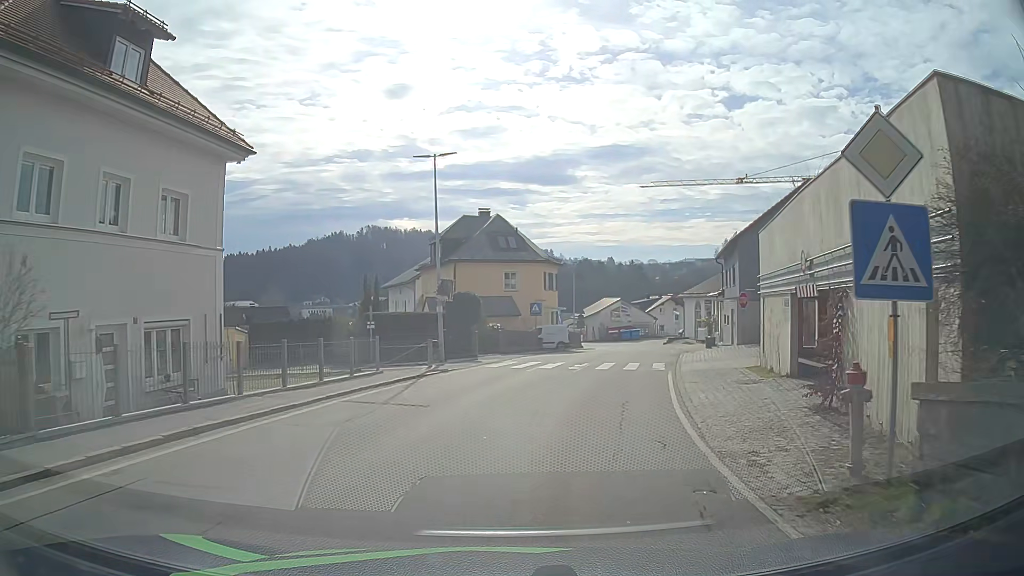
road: tertiary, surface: asphalt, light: Day
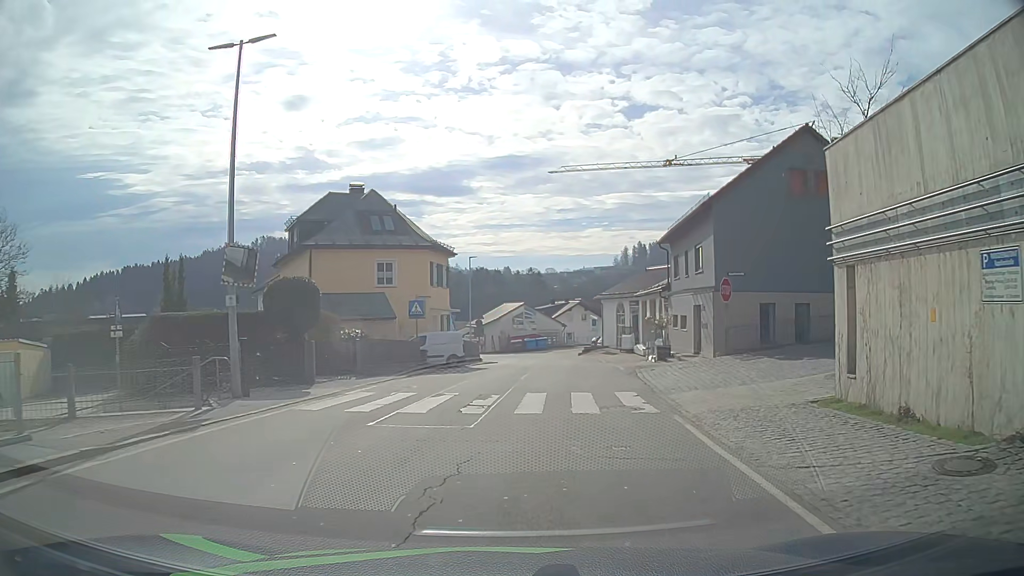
(+1.0, +12.5) m; +9°
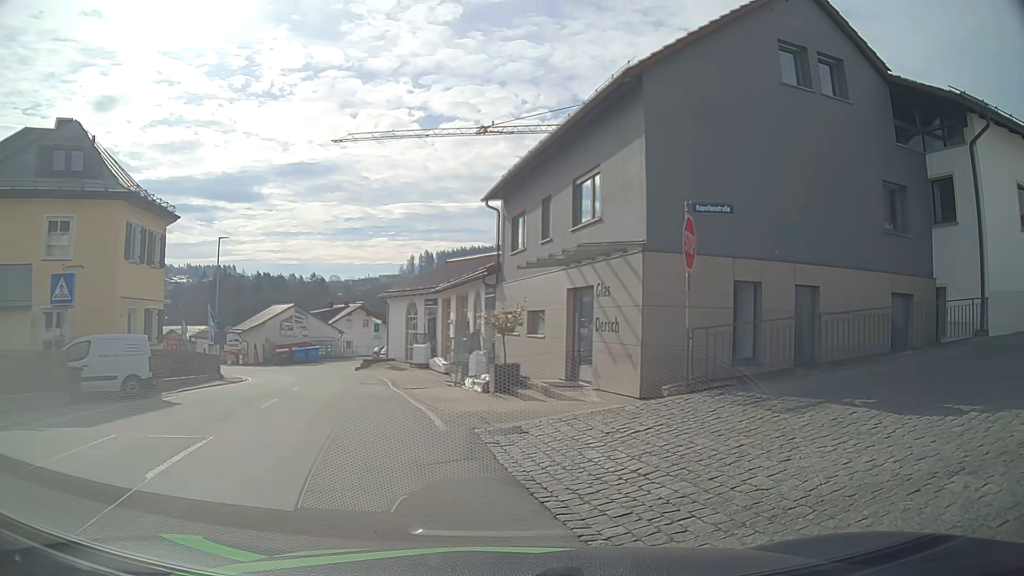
(+1.3, +14.3) m; +19°
